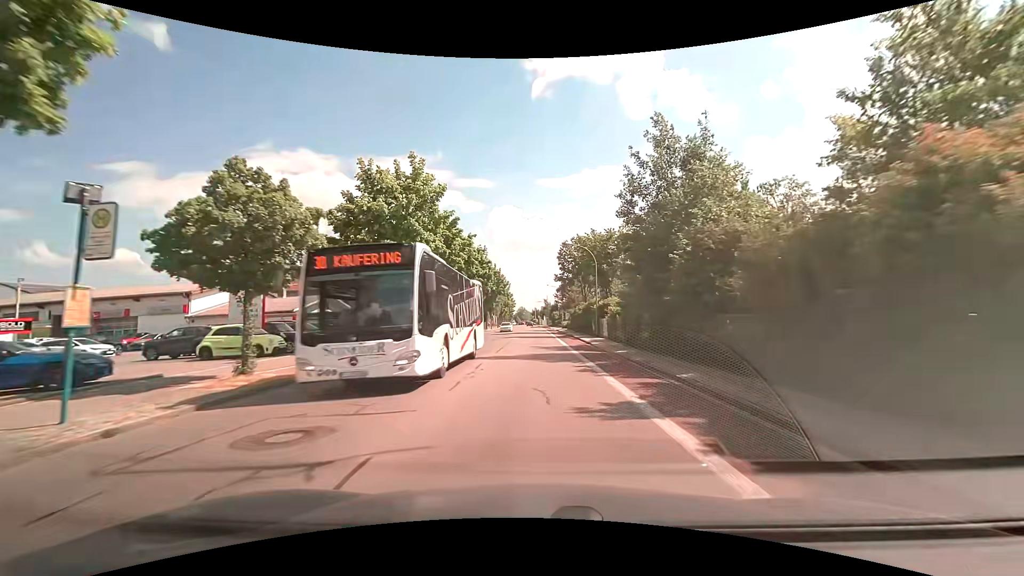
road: tertiary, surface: asphalt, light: Day
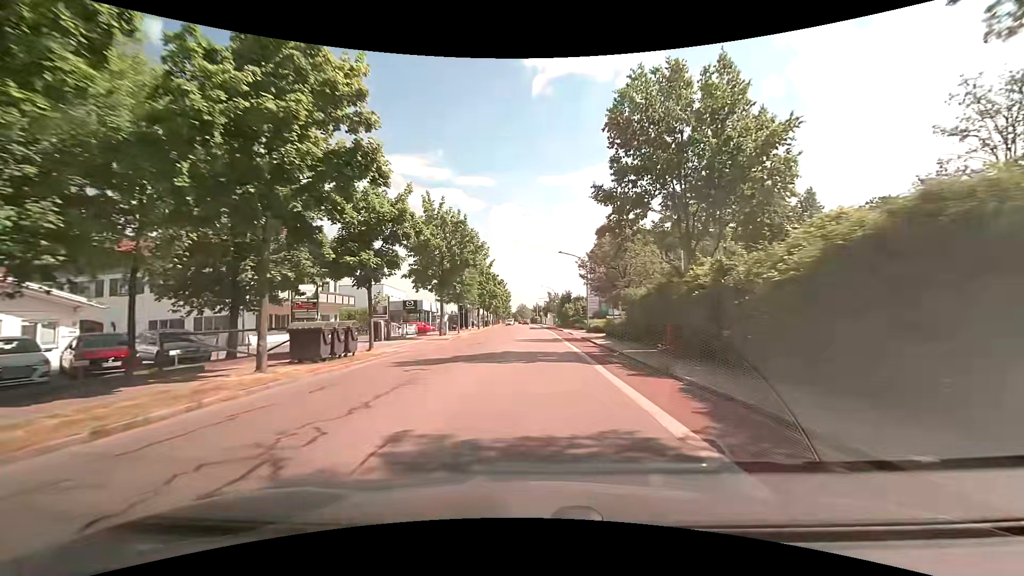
(0.0, +38.6) m; 0°
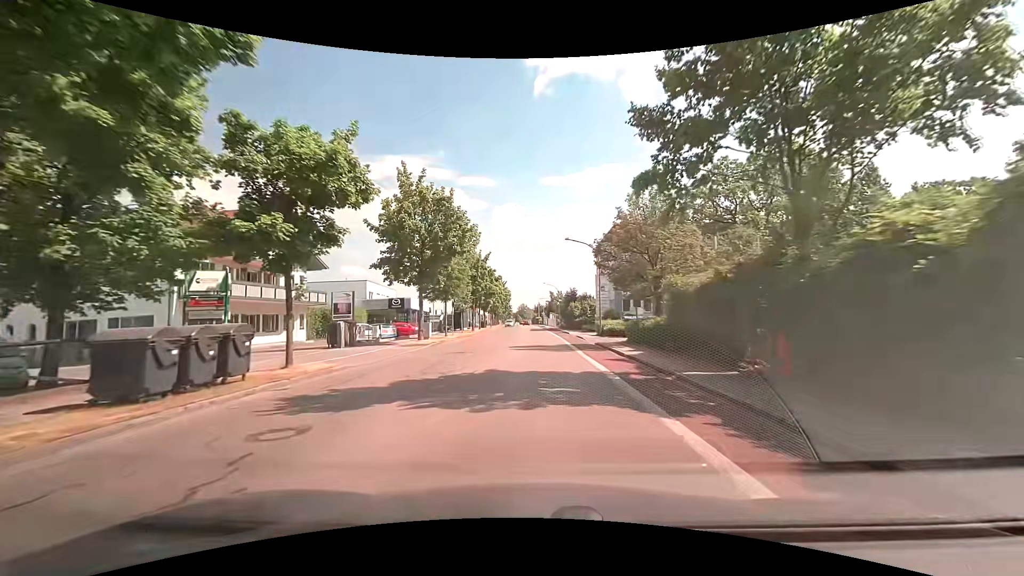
(0.0, +7.7) m; -1°
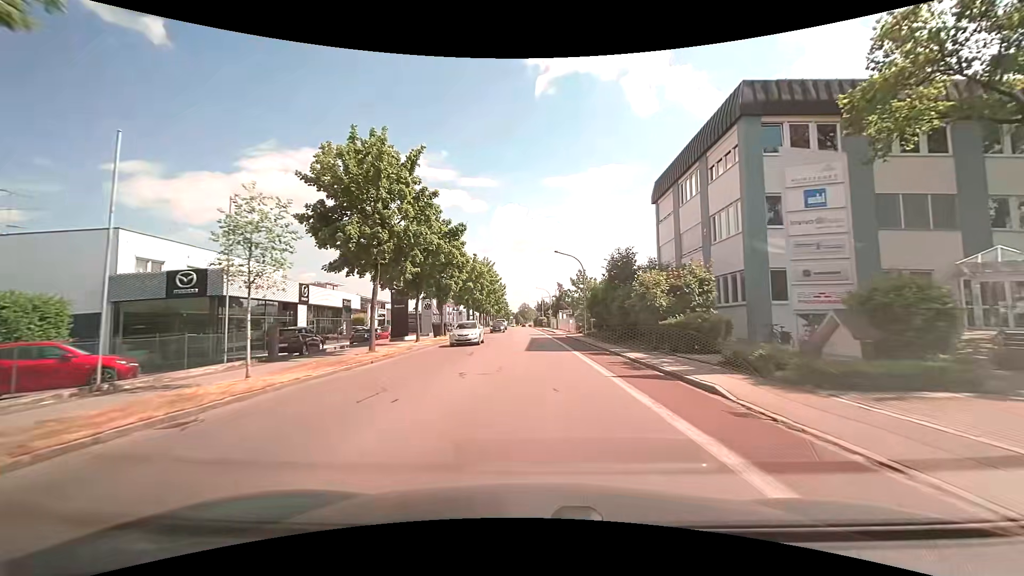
(0.0, +38.6) m; 0°
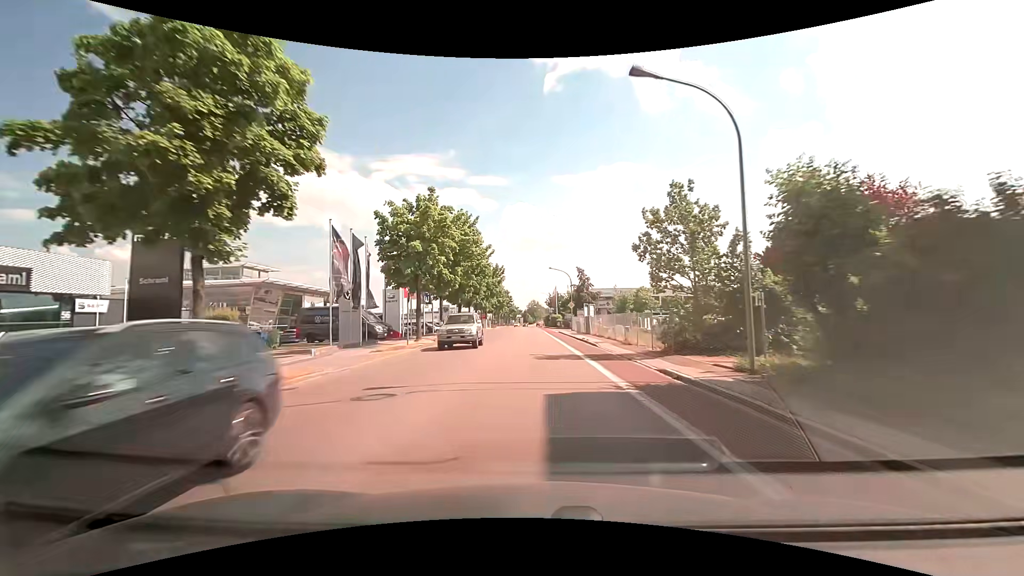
(-0.4, +31.6) m; -1°
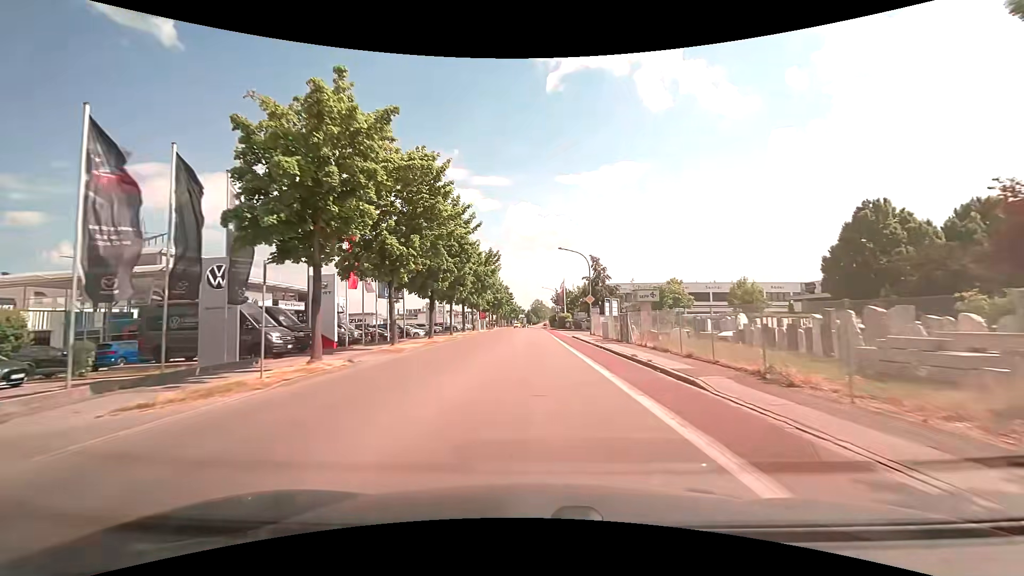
(-0.2, +15.7) m; -2°
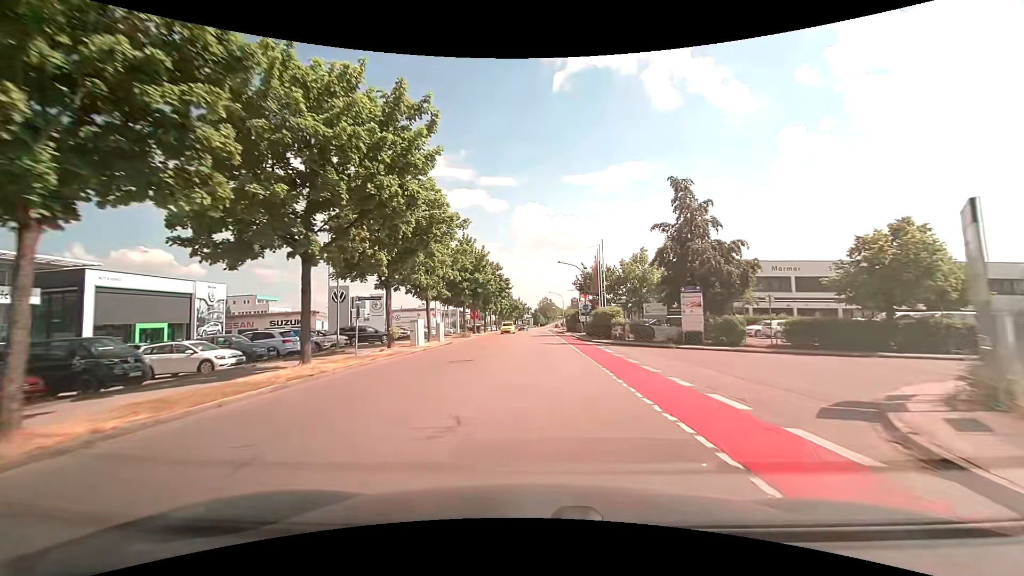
(+0.1, +38.8) m; -1°
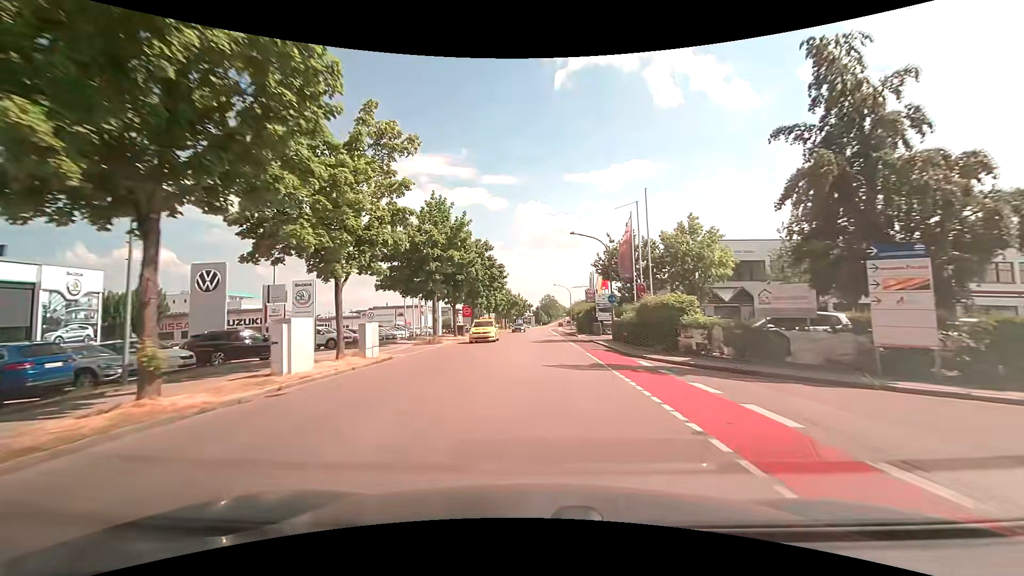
(0.0, +15.7) m; 0°
(0, +10) (0, +20) (0, +30) (0, +40) (0, +50) (0, +60) (0, +70) (+1, +80) (+1, +90) (+1, +100) m
